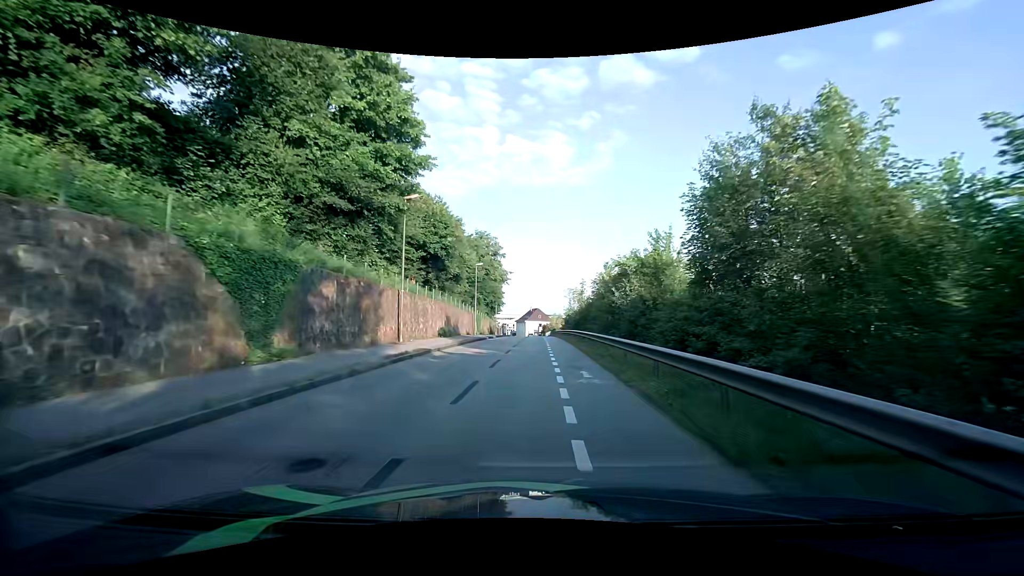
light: Day
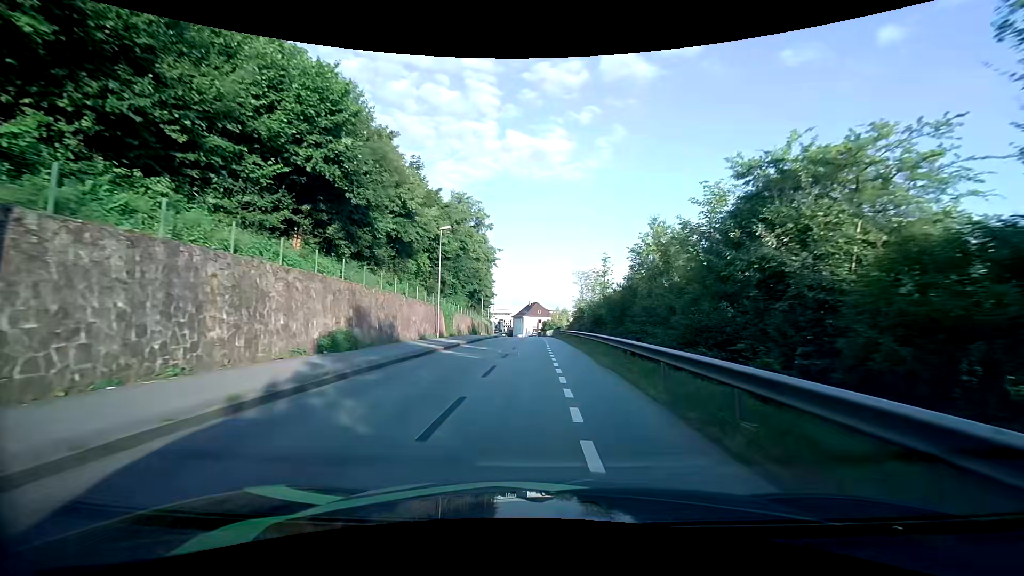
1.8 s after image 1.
(-0.1, +20.3) m; 0°
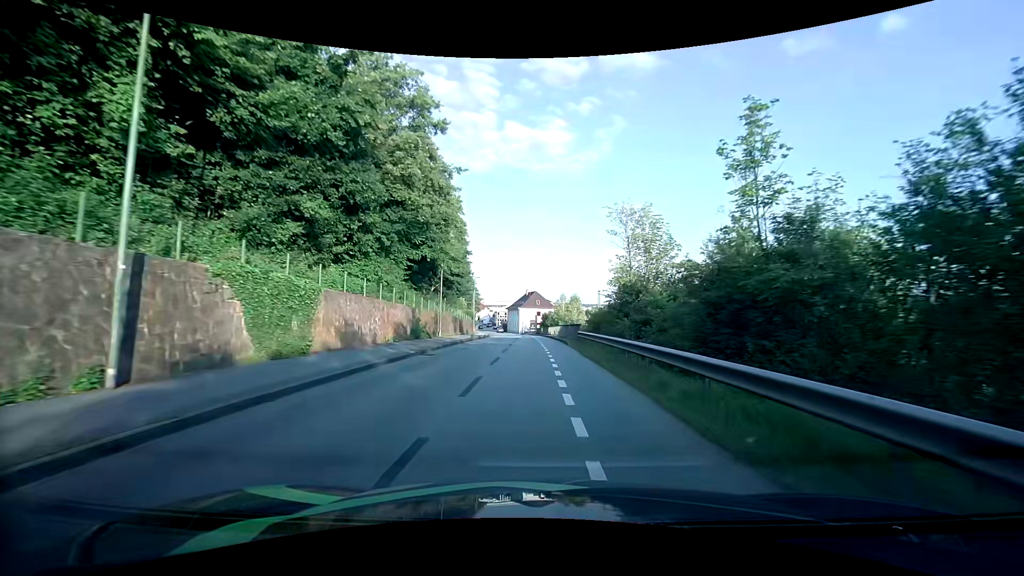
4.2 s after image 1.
(0.0, +27.1) m; +1°
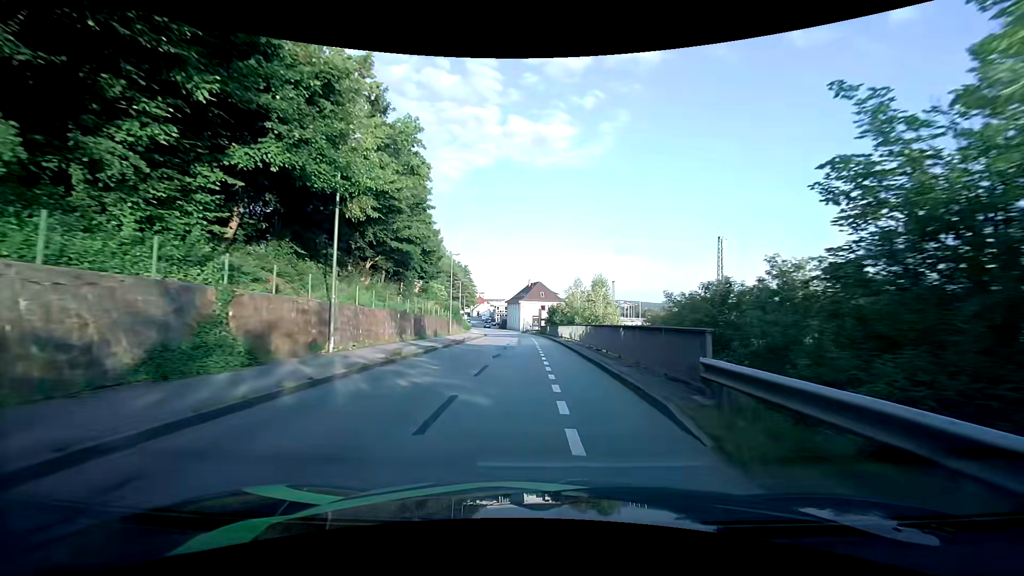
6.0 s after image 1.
(-0.2, +20.8) m; -1°
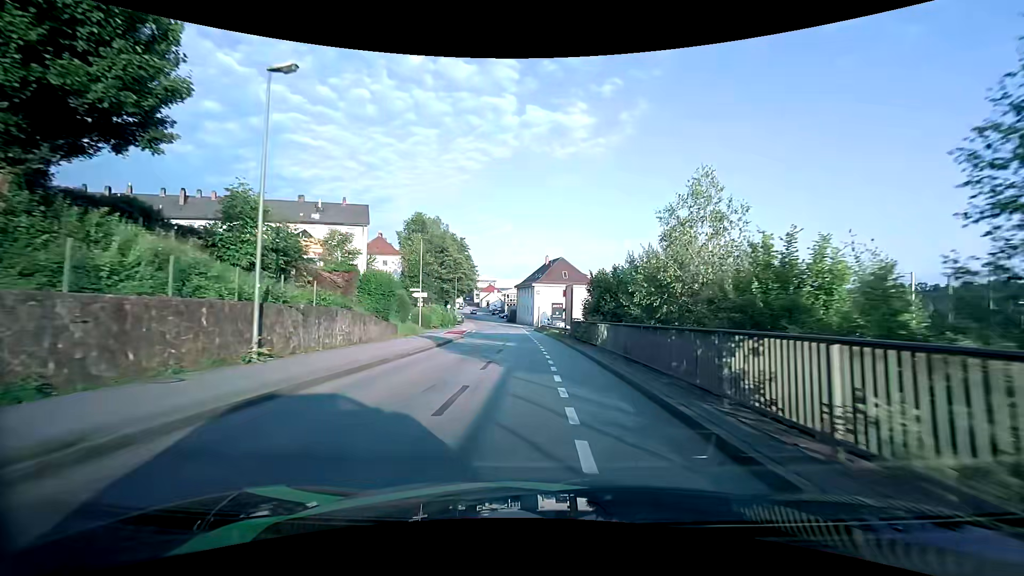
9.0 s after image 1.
(-0.7, +35.0) m; -2°
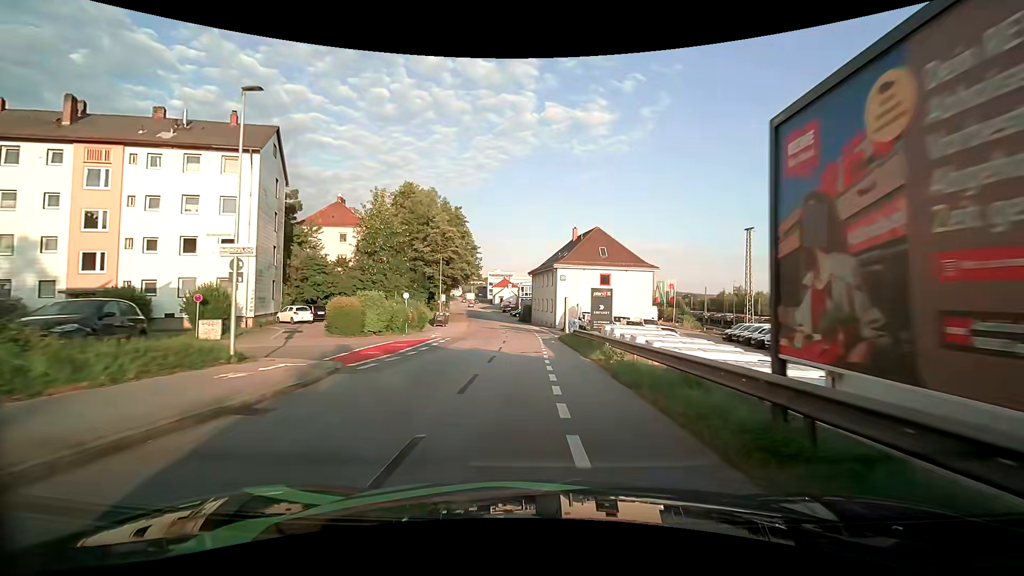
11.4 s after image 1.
(-0.6, +28.4) m; -2°
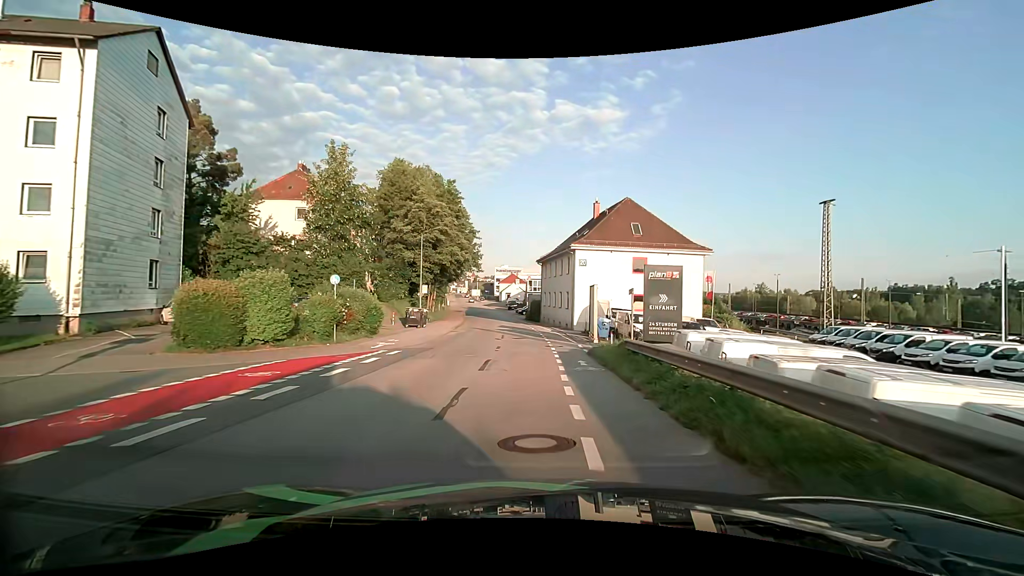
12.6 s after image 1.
(-0.2, +14.1) m; -1°
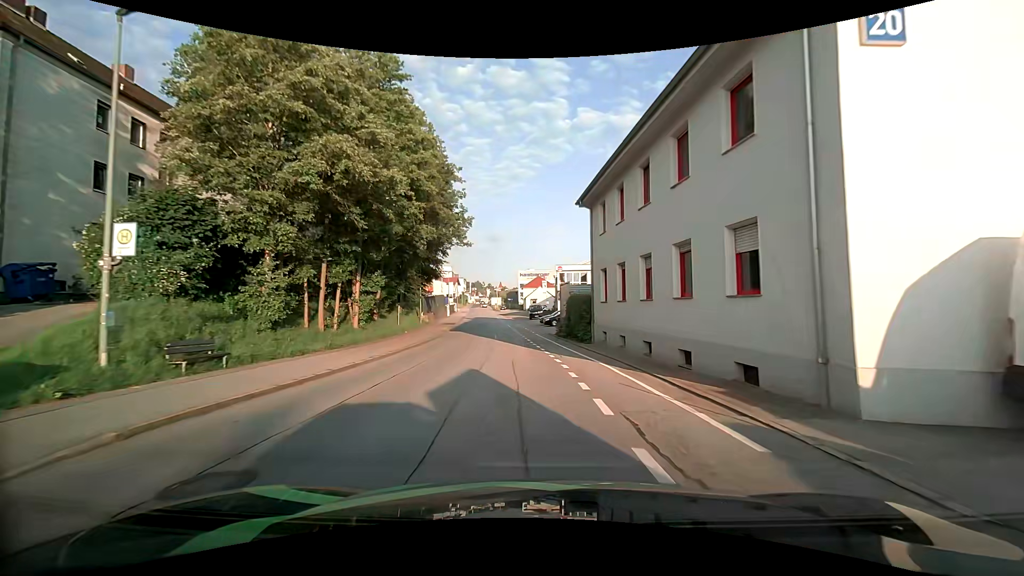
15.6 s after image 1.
(-0.8, +34.6) m; -4°
(0, +10) (-1, +20) (-1, +30) (-2, +40) (-3, +50) (-4, +60) (-6, +70) (-7, +80) (-8, +90) (-9, +100) m
